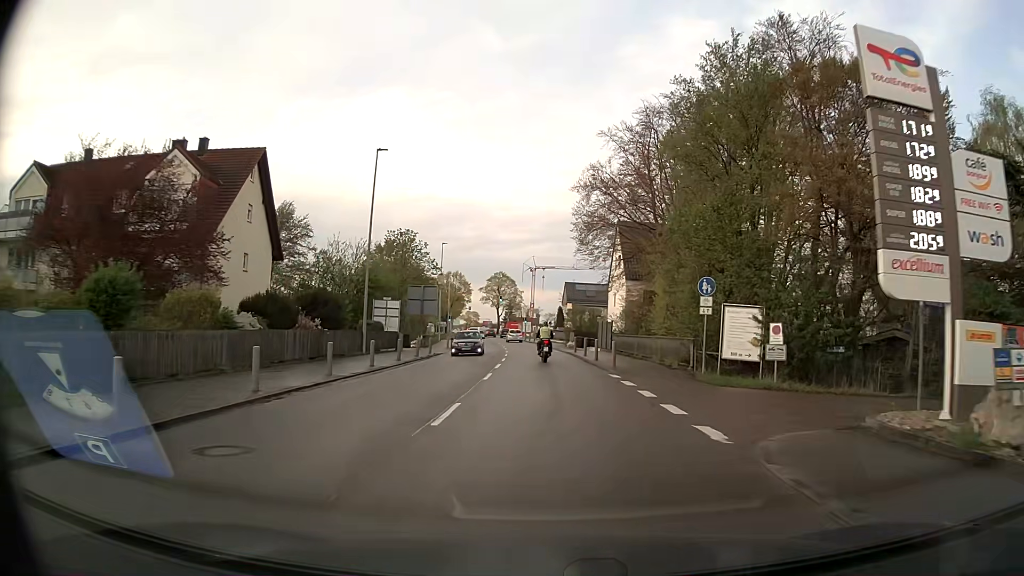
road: secondary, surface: asphalt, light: Day
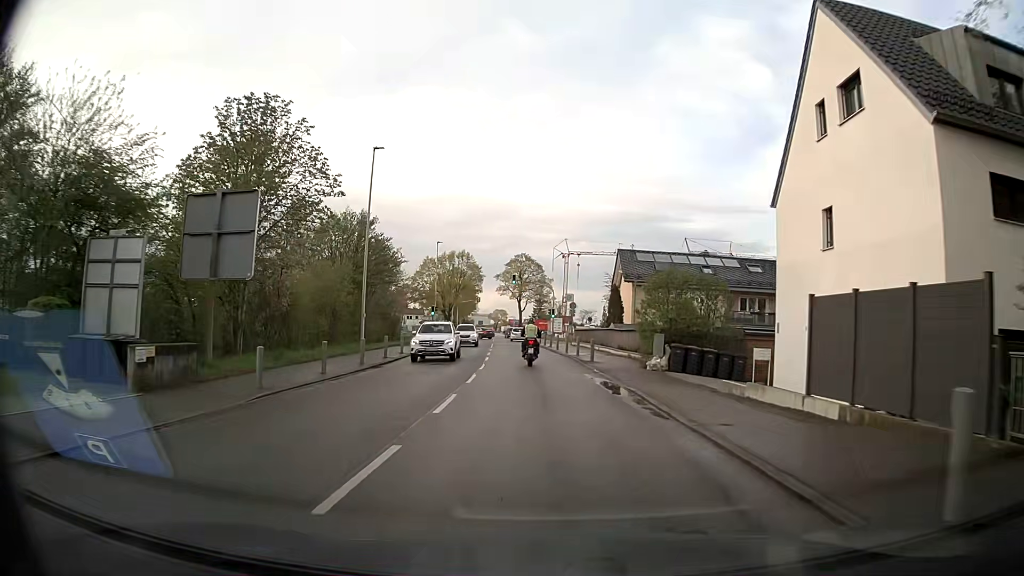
(-0.6, +37.9) m; -2°
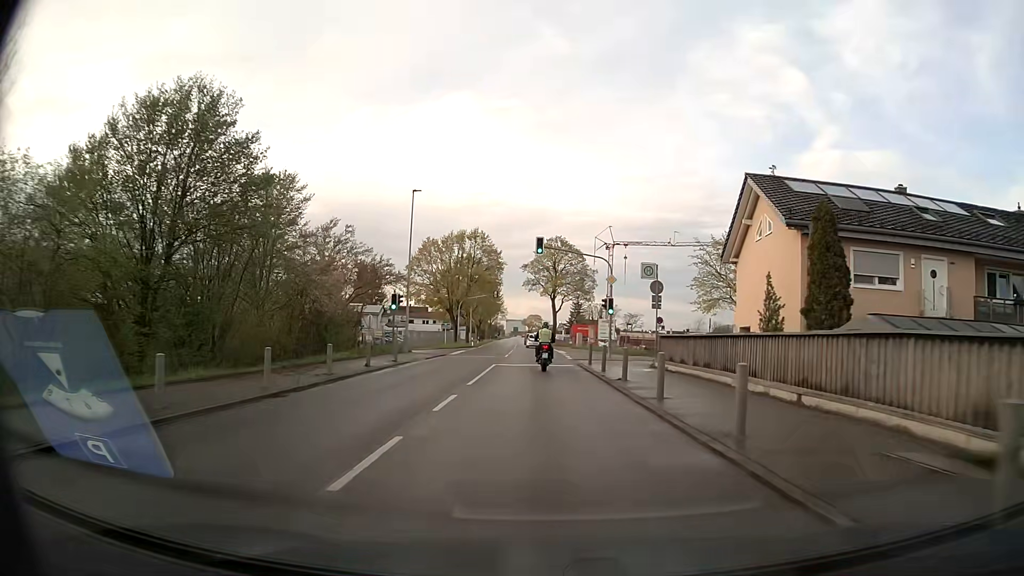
(-0.9, +29.4) m; -3°
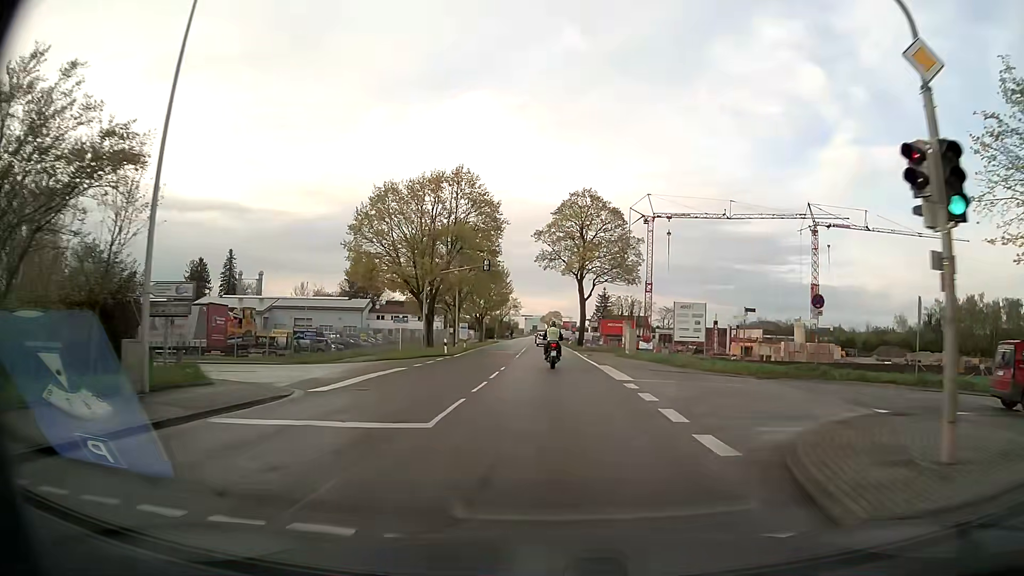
(-0.5, +30.4) m; -2°
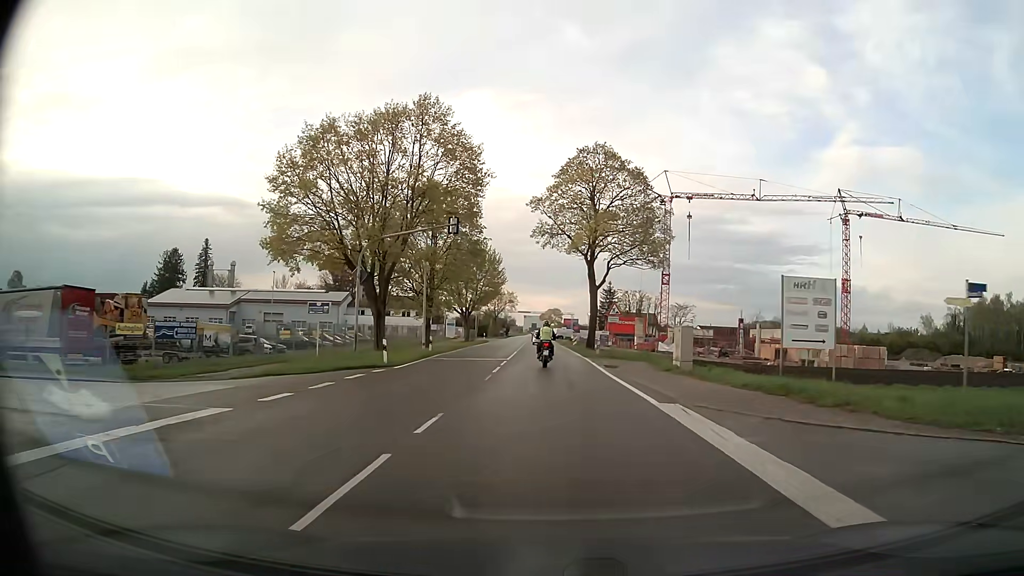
(0.0, +15.6) m; 0°
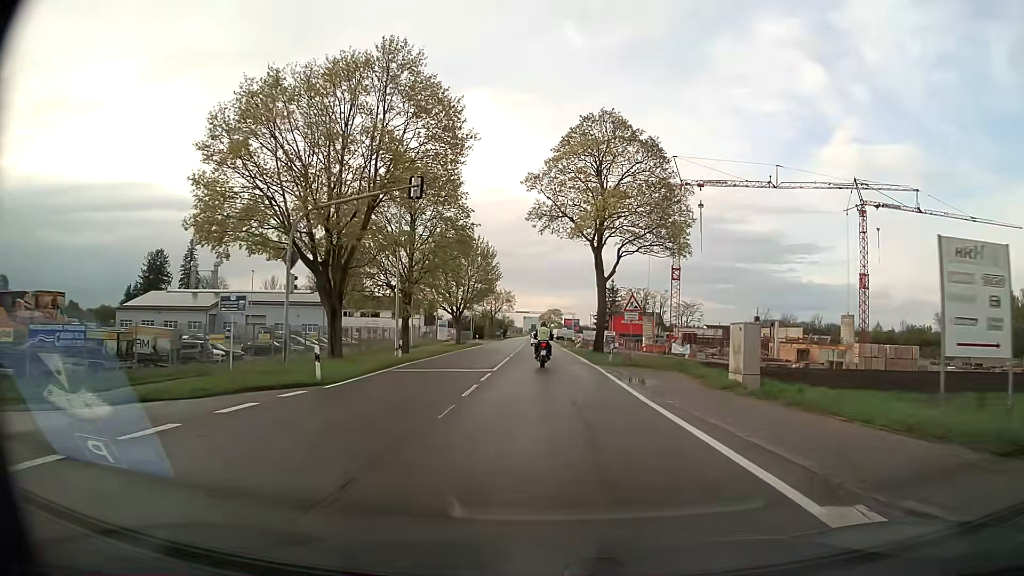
(0.0, +7.9) m; 0°
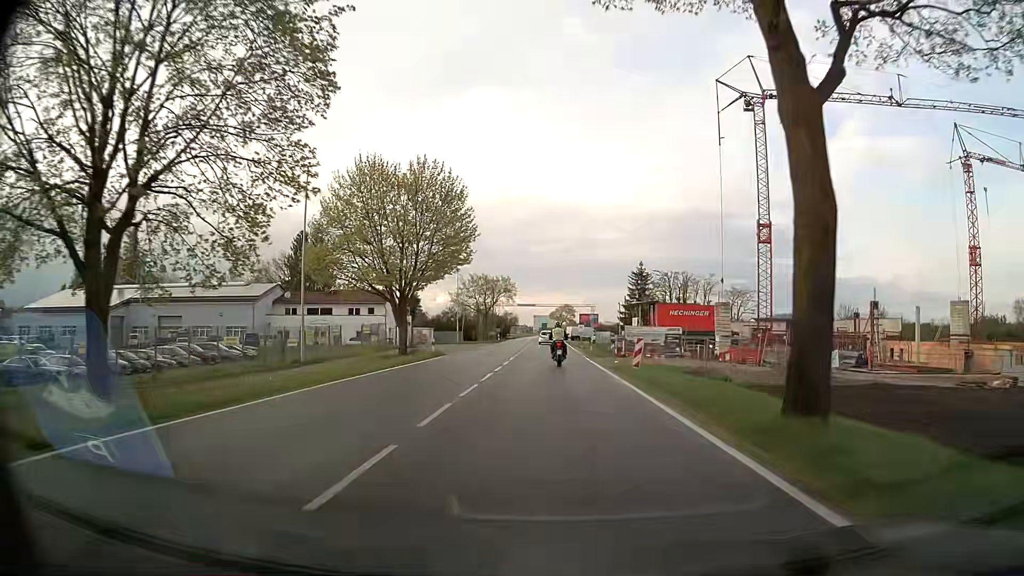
(0.0, +32.3) m; -1°
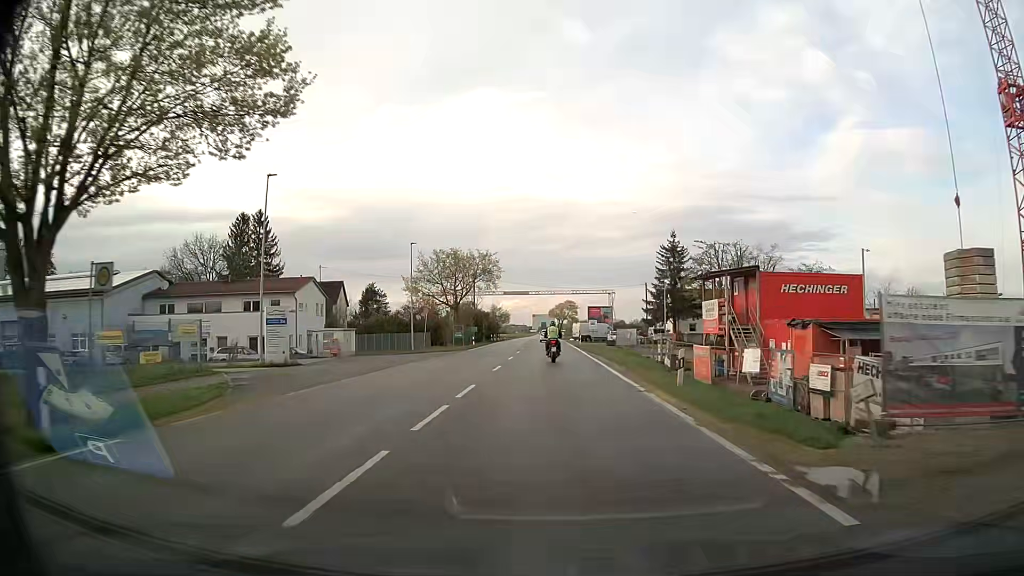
(-0.1, +32.1) m; 0°
(0, +10) (0, +20) (0, +30) (0, +40) (0, +50) (0, +60) (0, +70) (-1, +80) (-1, +90) (-1, +100) m
